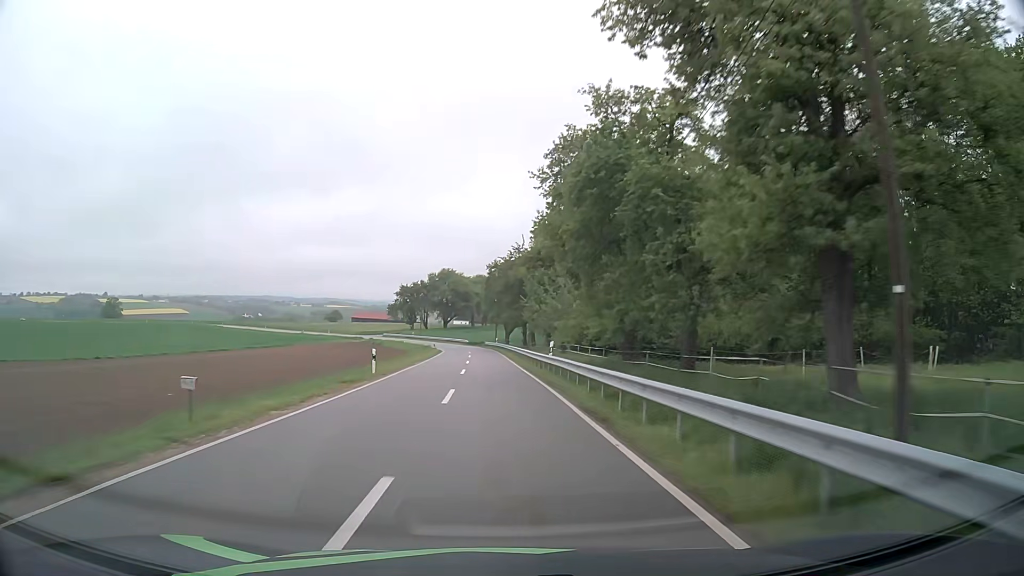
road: tertiary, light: Day
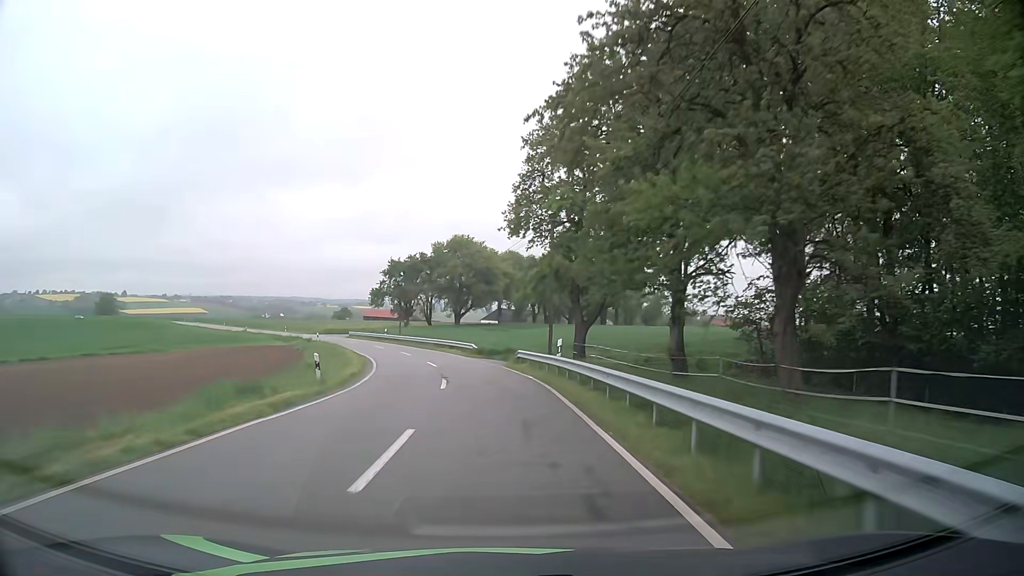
(-1.5, +56.7) m; -3°
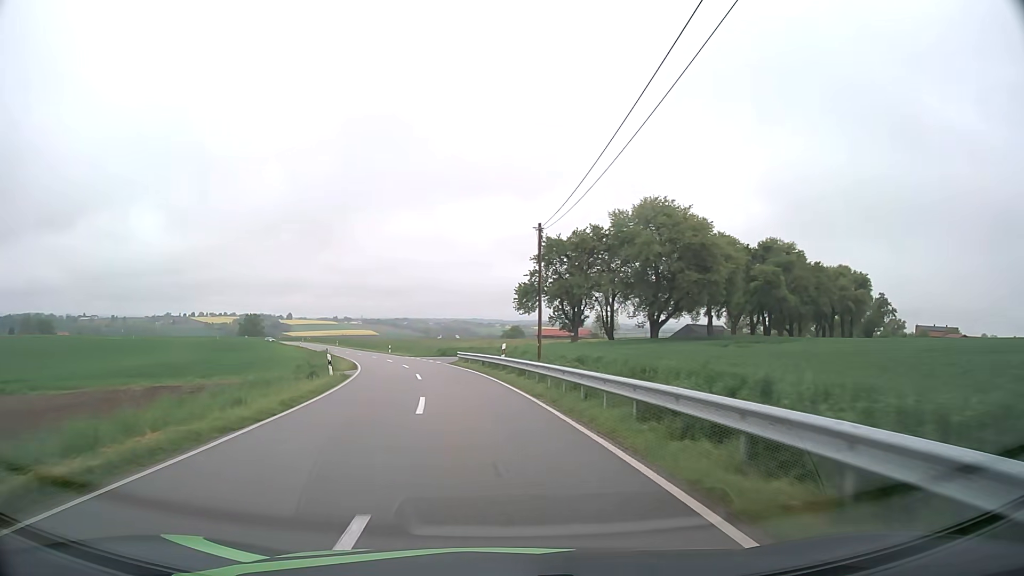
(-3.9, +40.4) m; -14°
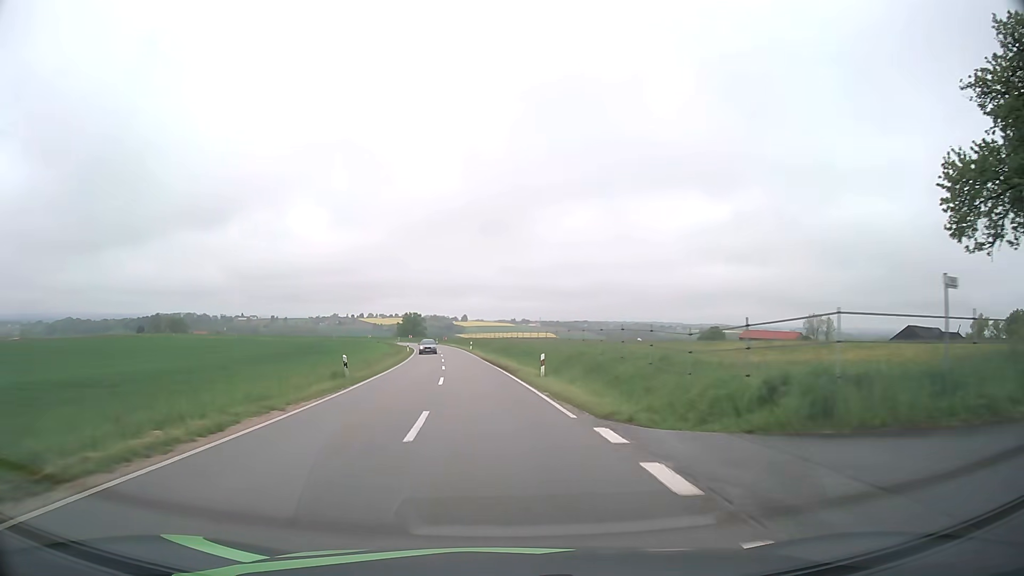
(-8.1, +51.6) m; -16°
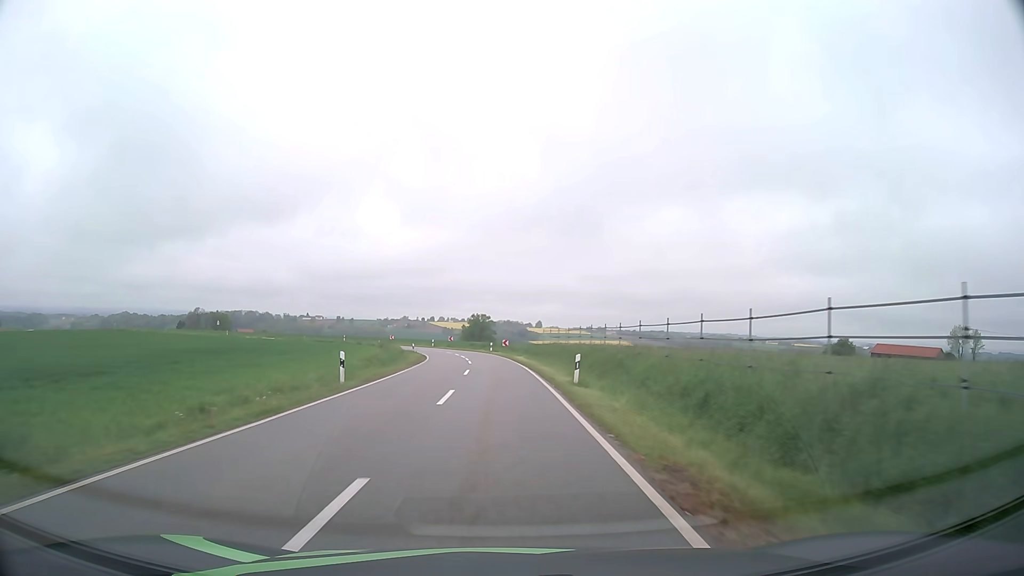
(-4.0, +55.2) m; -7°
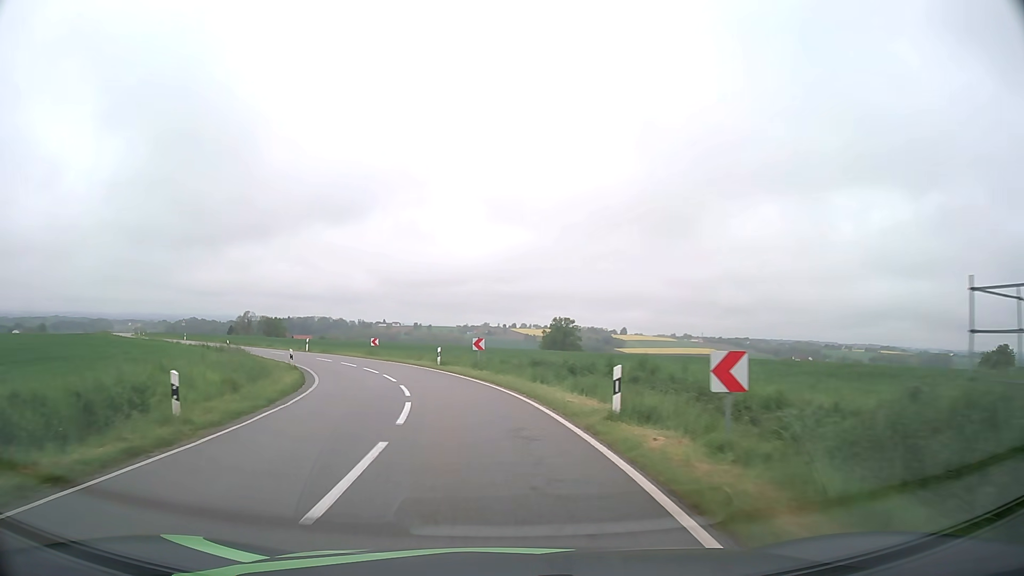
(-1.5, +51.1) m; -7°
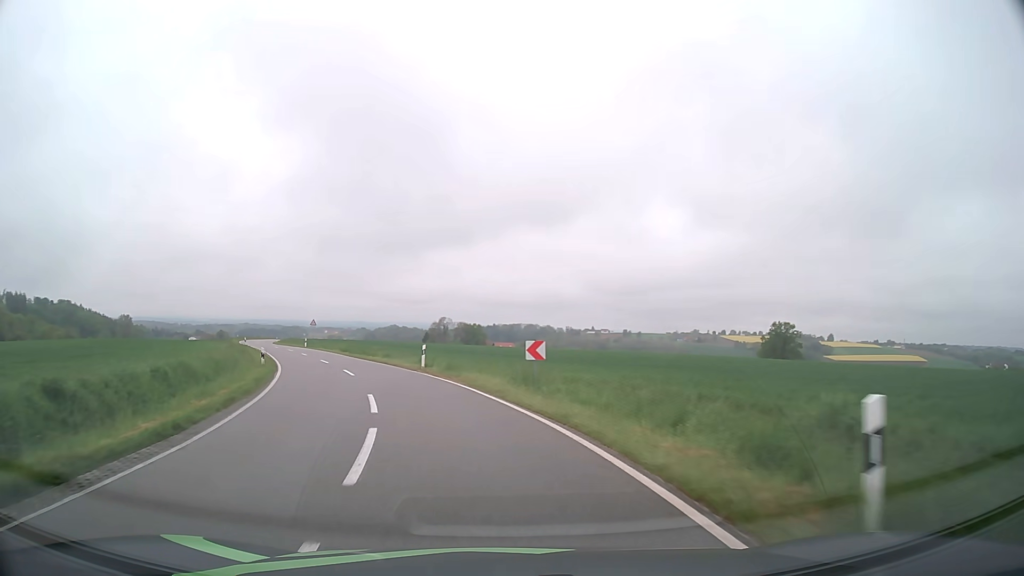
(-3.8, +28.5) m; -17°
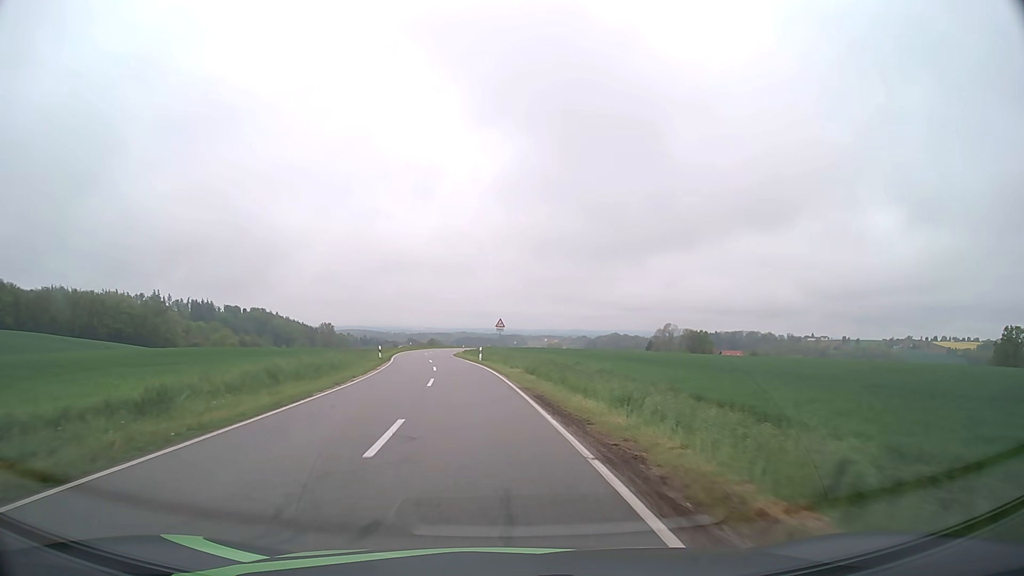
(-5.2, +28.5) m; -19°
(0, +10) (-1, +20) (-2, +30) (-3, +40) (-5, +50) (-6, +60) (-7, +70) (-8, +80) (-9, +90) (-9, +100) m
